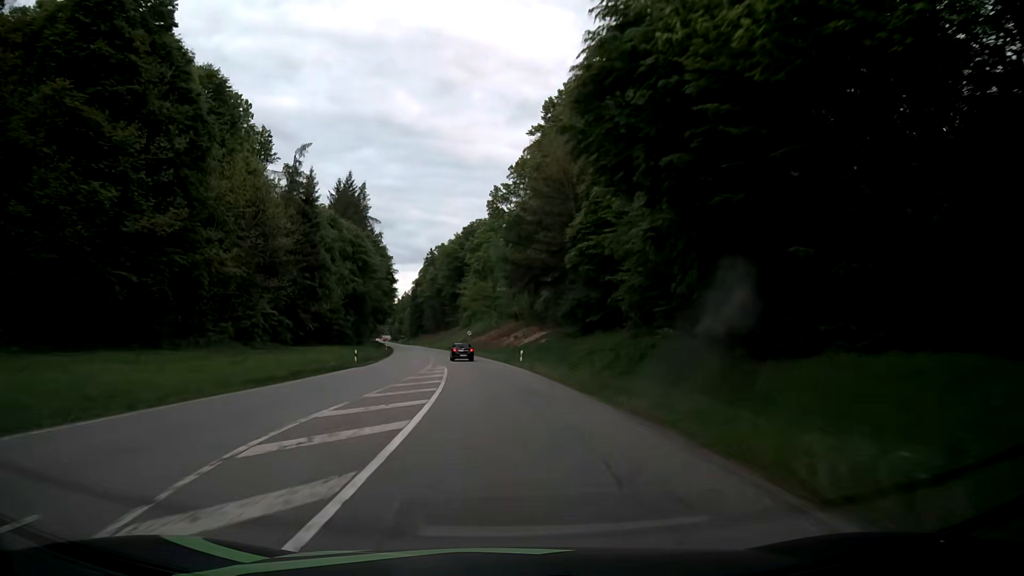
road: secondary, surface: asphalt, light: Day
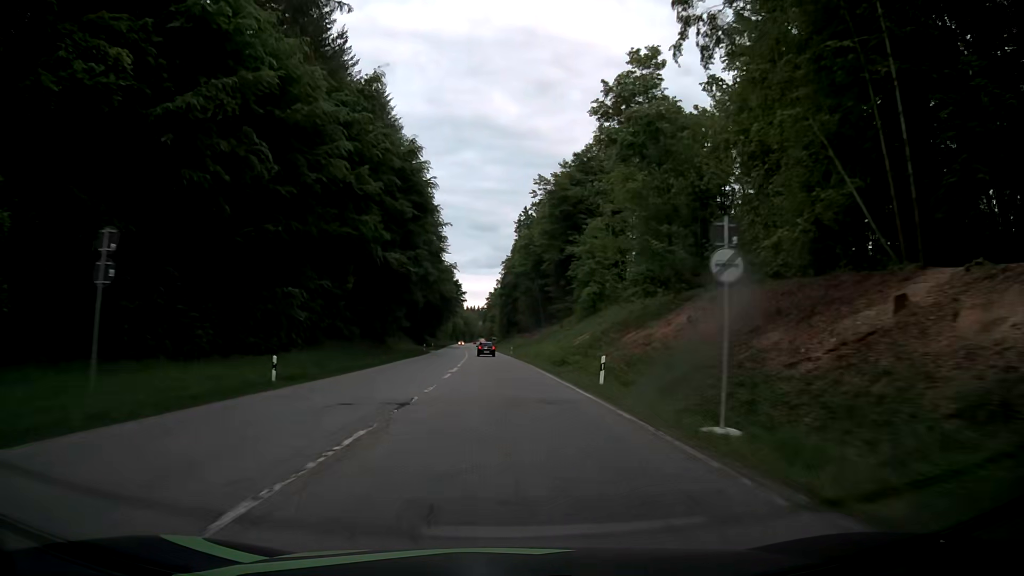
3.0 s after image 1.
(-7.0, +79.1) m; -9°
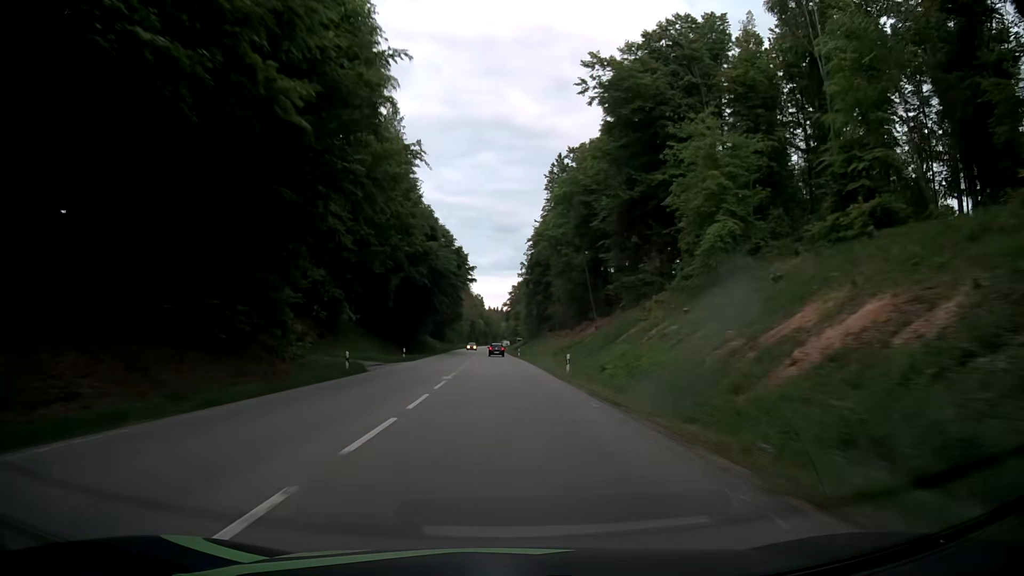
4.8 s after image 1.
(-1.2, +47.6) m; -2°
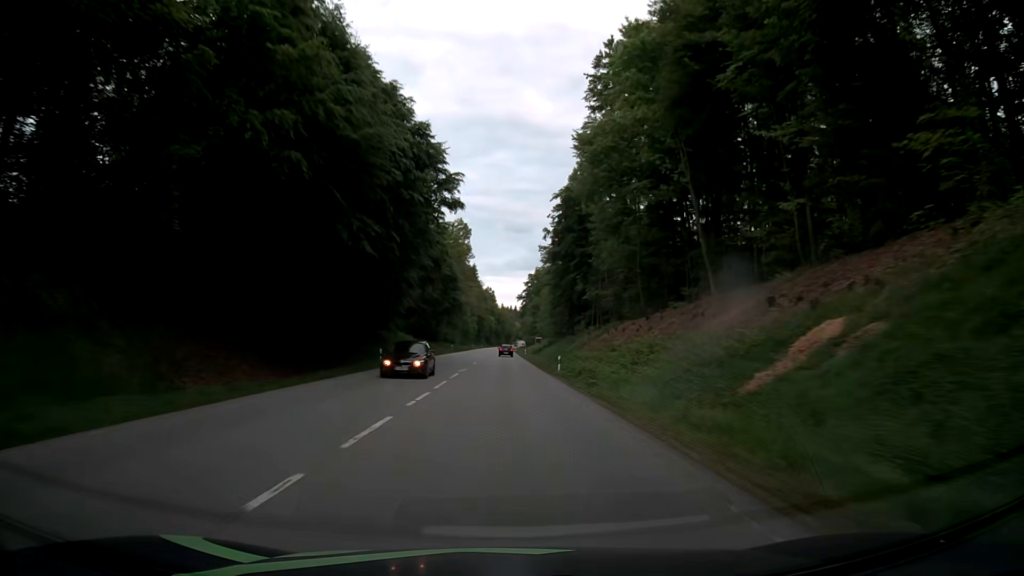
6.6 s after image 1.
(-0.6, +47.5) m; -1°
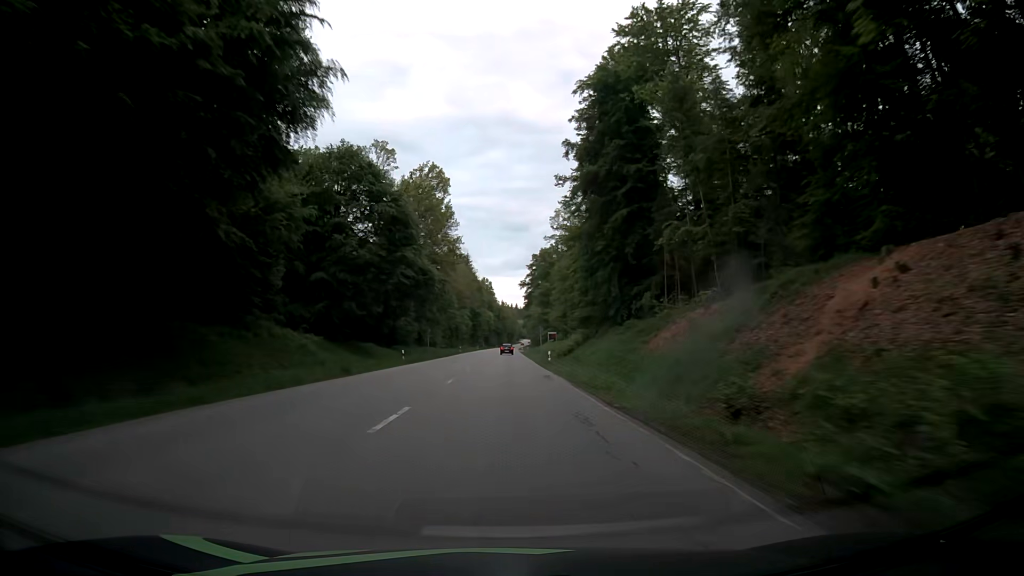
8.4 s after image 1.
(-0.2, +47.5) m; 0°
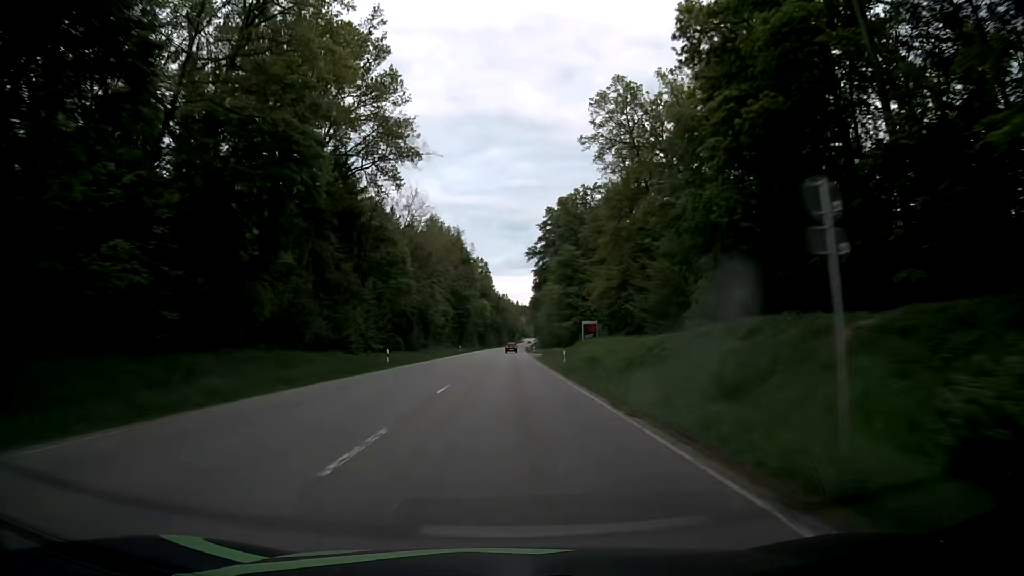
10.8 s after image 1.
(+0.2, +63.3) m; 0°
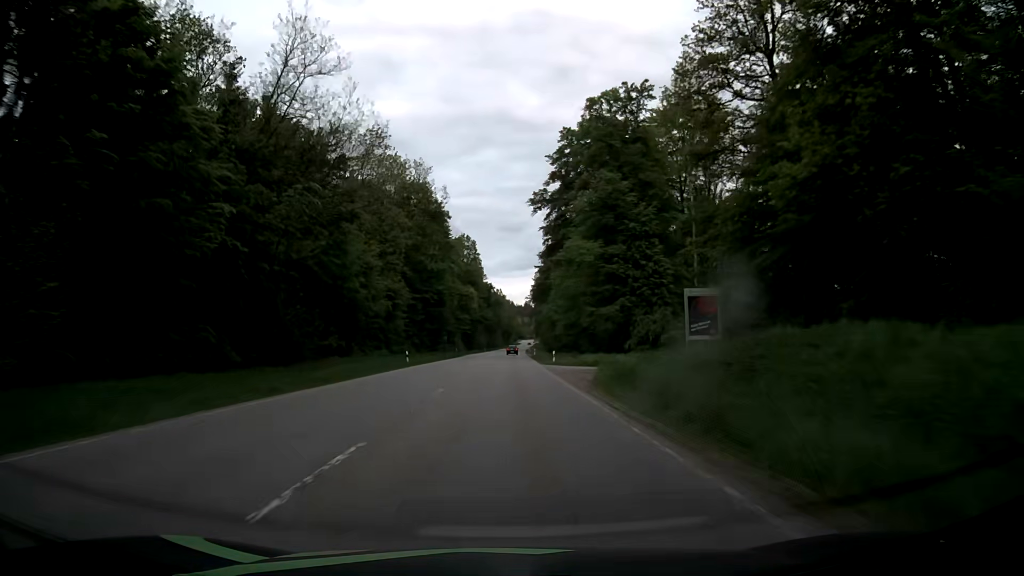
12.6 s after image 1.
(+0.4, +47.4) m; +1°
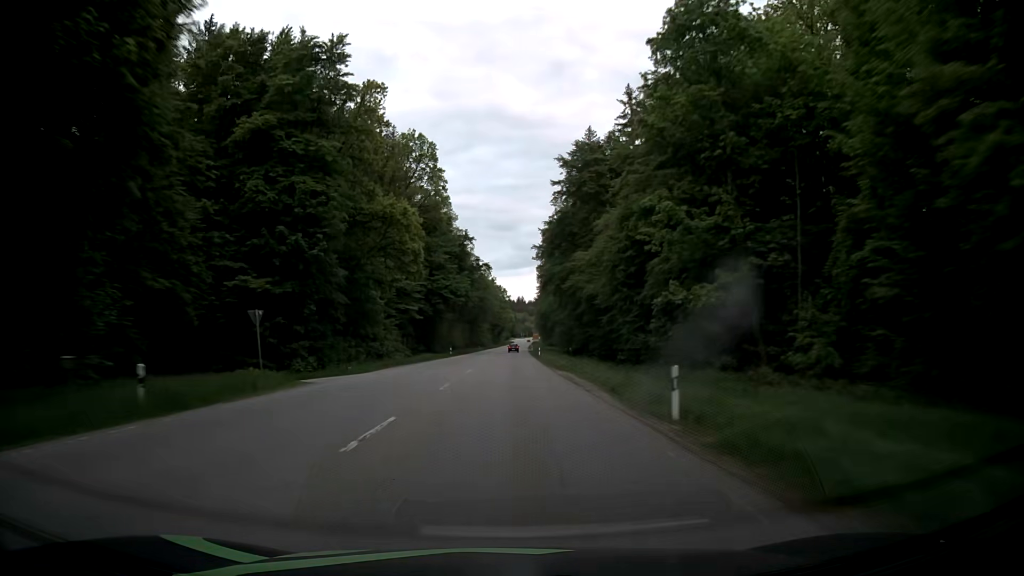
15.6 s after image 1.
(+0.6, +78.9) m; +1°
(0, +10) (0, +20) (0, +30) (0, +40) (0, +50) (0, +60) (0, +70) (+1, +80) (+1, +90) (+1, +100) m
